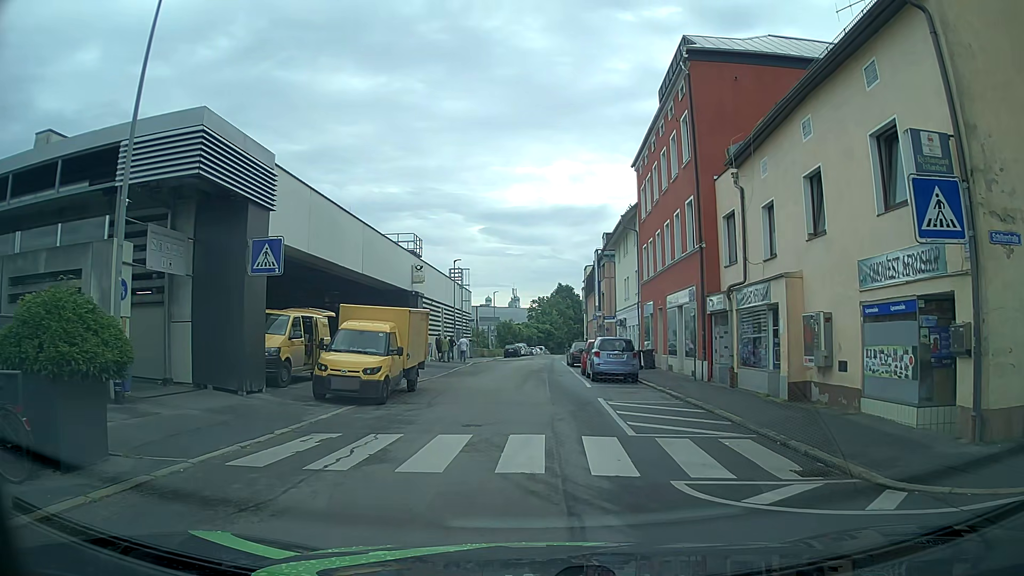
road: residential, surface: asphalt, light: Day
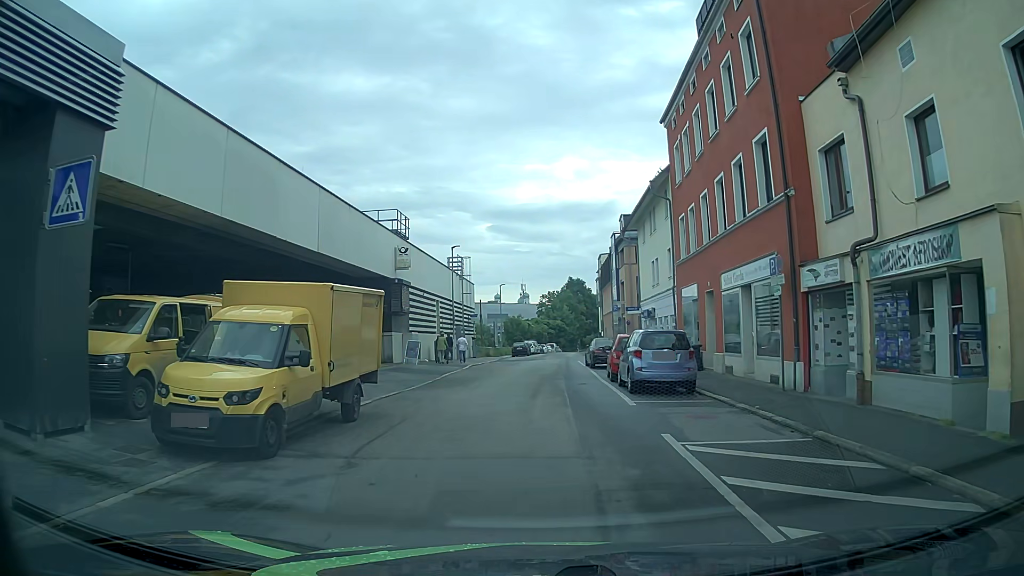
(-0.1, +7.6) m; 0°
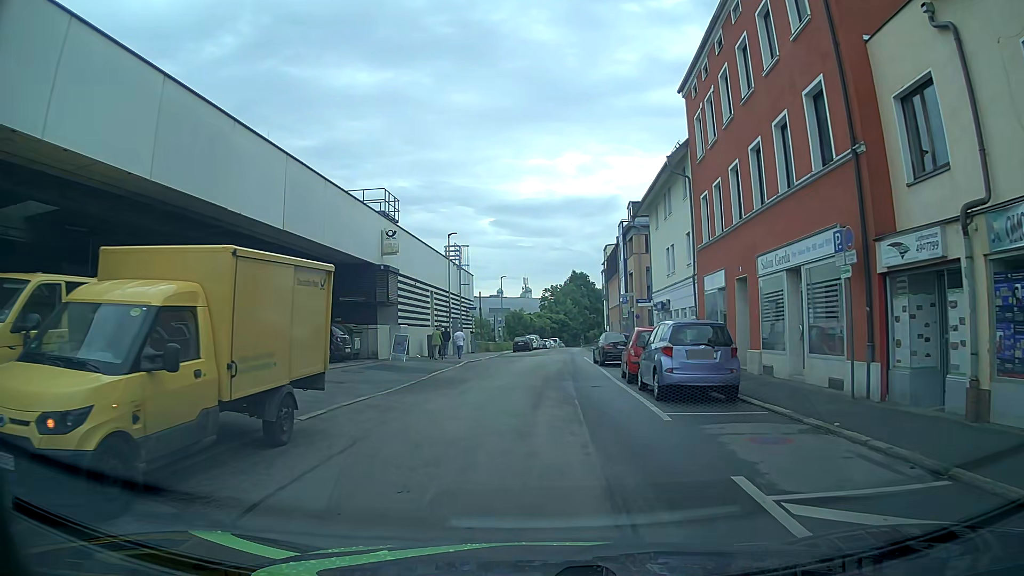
(-0.1, +3.5) m; -1°
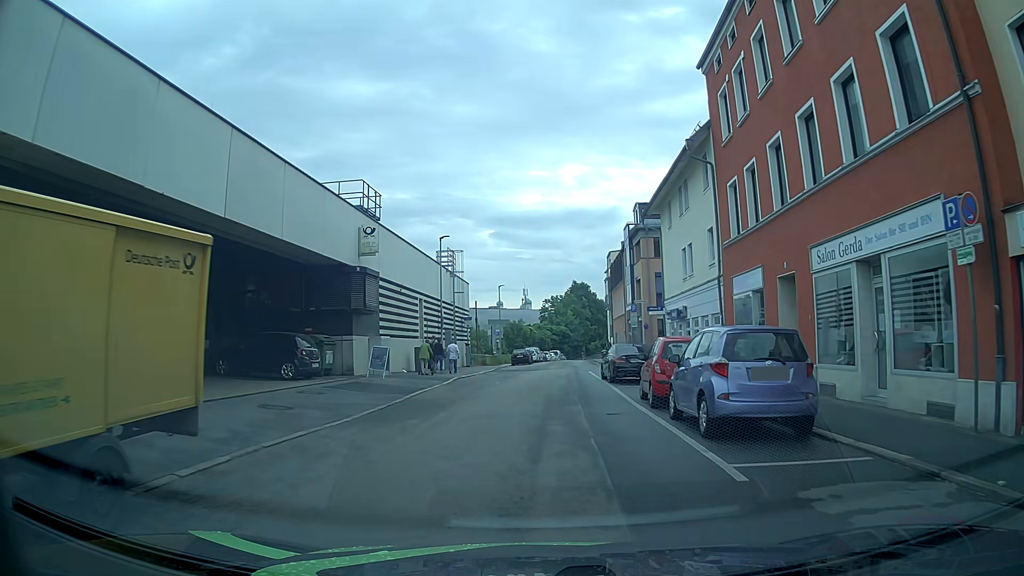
(0.0, +3.9) m; 0°
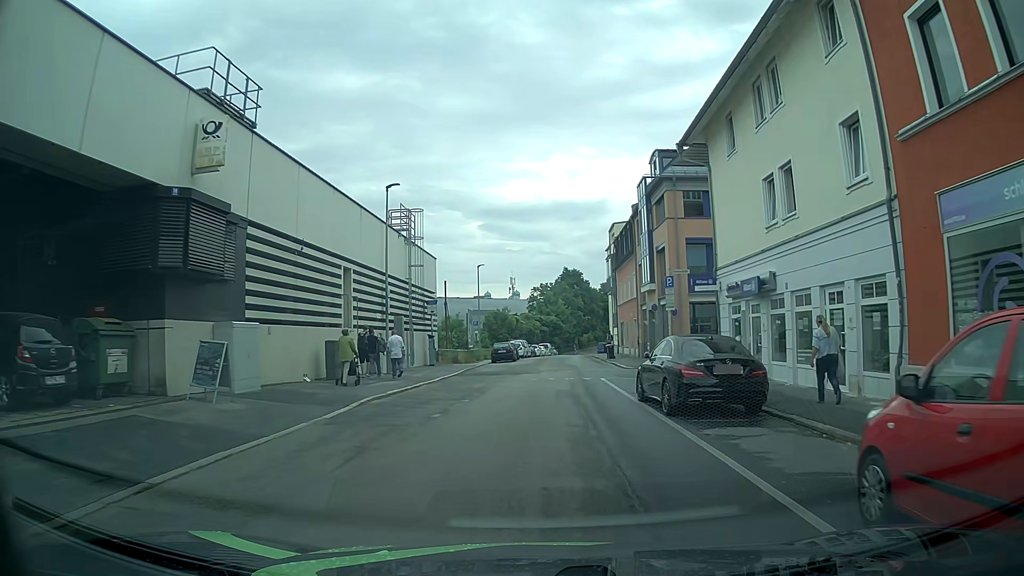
(+0.1, +12.5) m; 0°
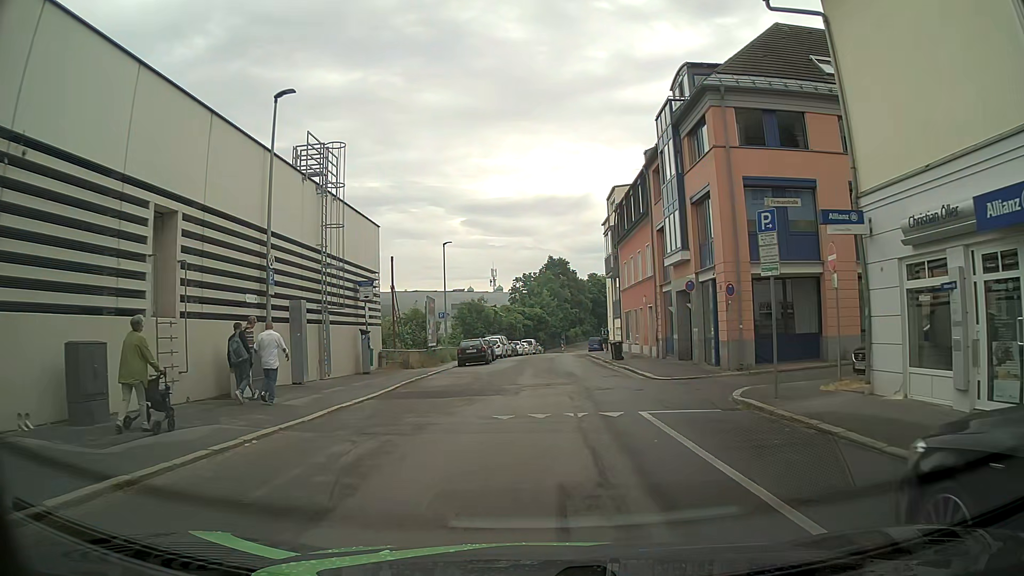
(+0.3, +11.6) m; +2°
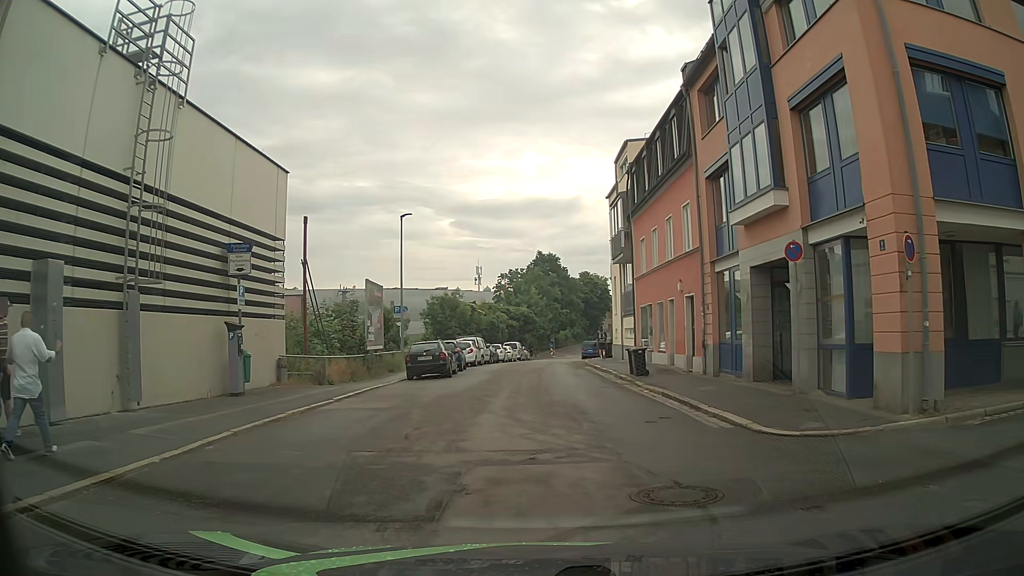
(+0.3, +10.7) m; 0°
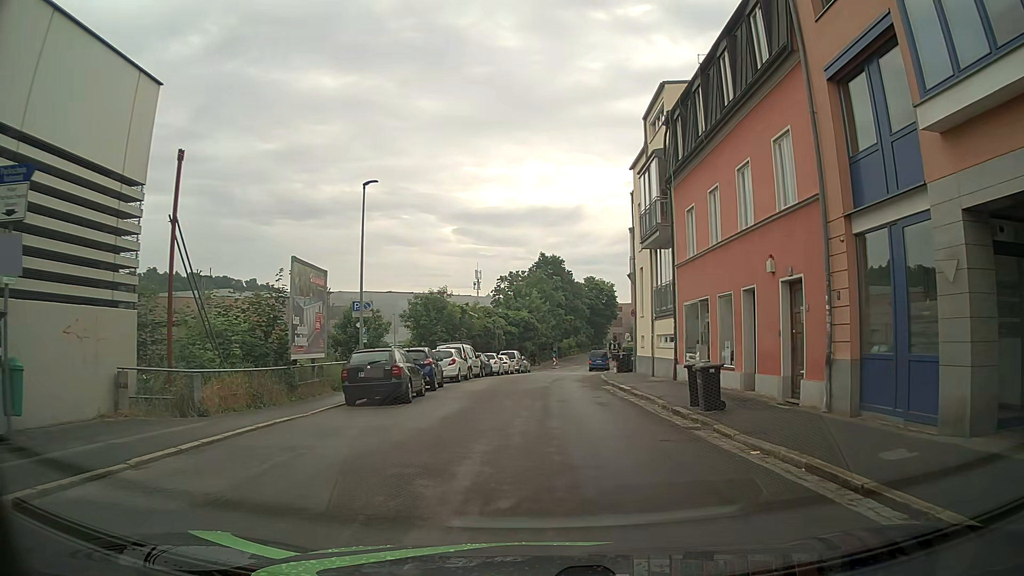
(+0.2, +9.3) m; +1°
(0, +10) (+1, +20) (+1, +30) (+1, +40) (+2, +50) (+3, +60) (+4, +70) (+5, +80) (+7, +90) (+8, +99) m
